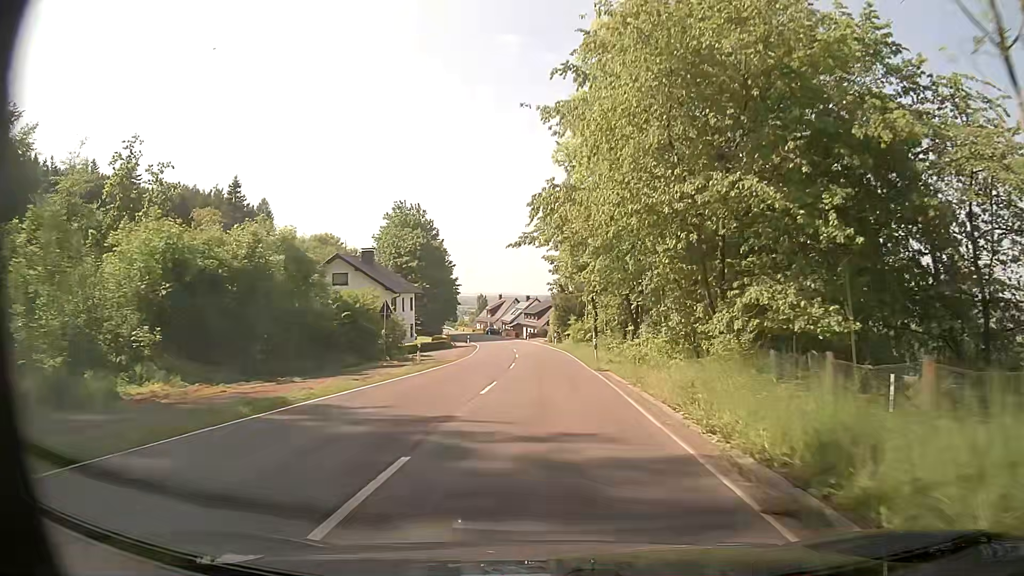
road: secondary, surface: asphalt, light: Day
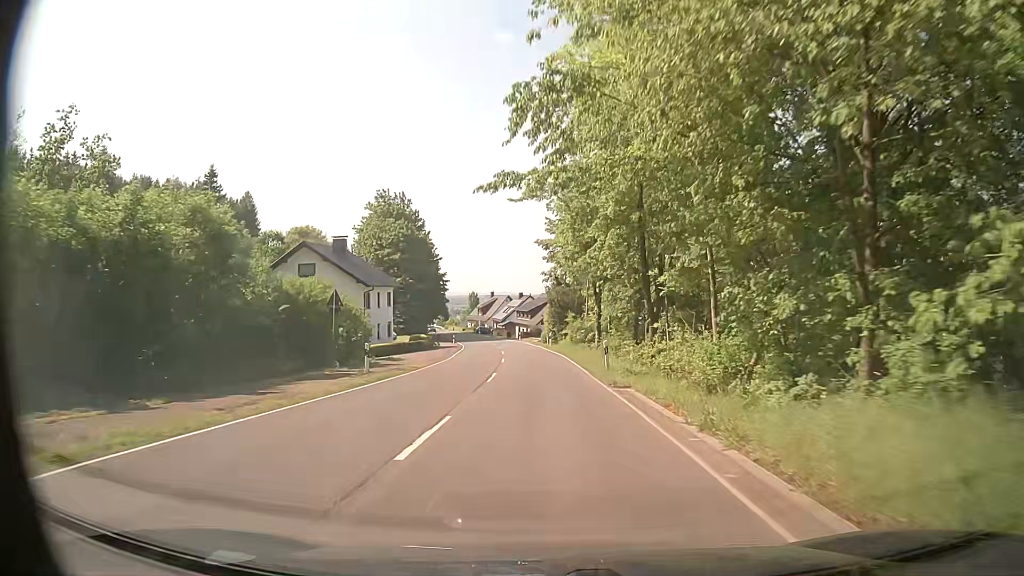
(0.0, +8.3) m; 0°
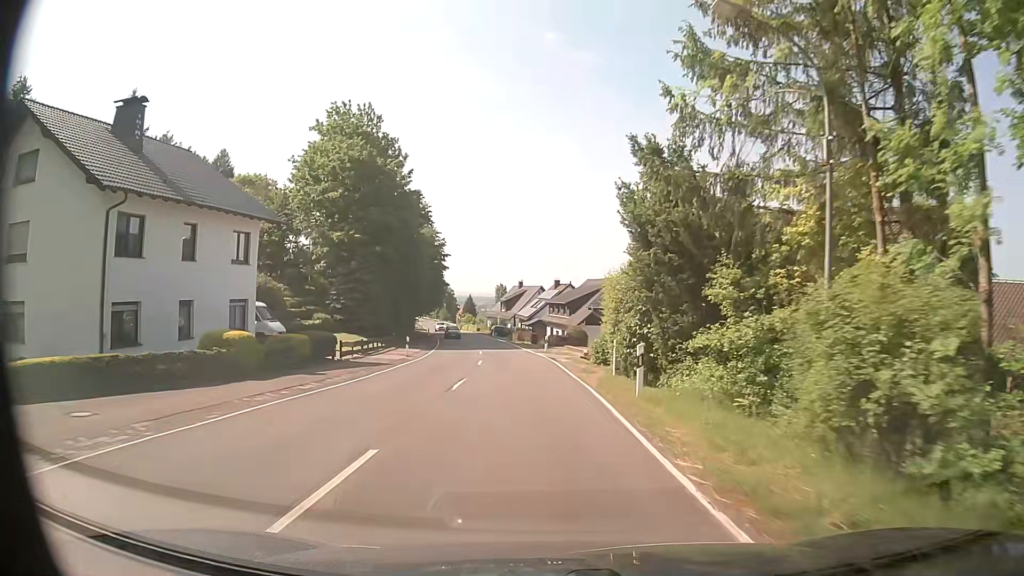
(-0.7, +39.7) m; -3°
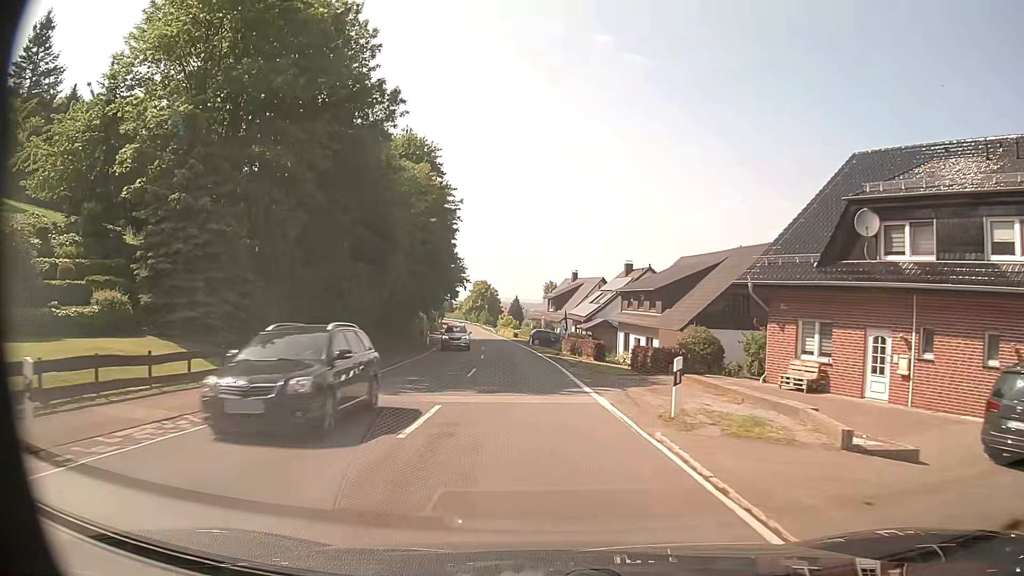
(-1.2, +31.3) m; -4°
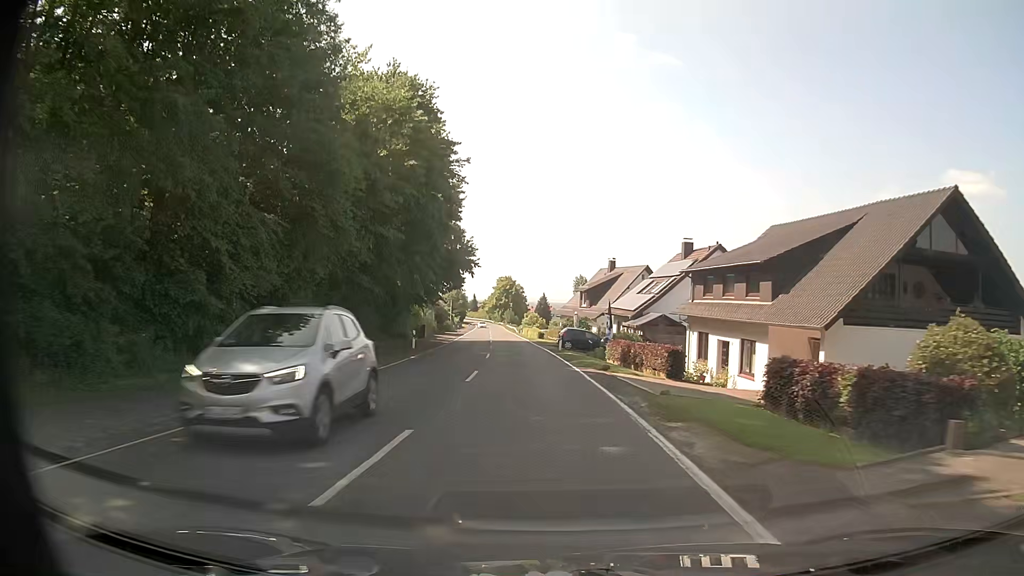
(-0.5, +15.8) m; -3°
